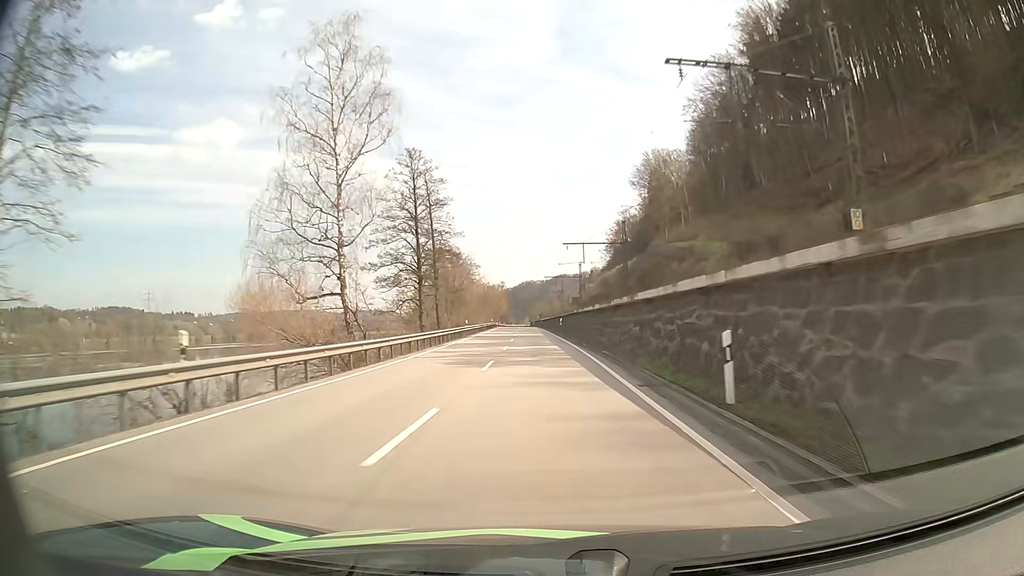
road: primary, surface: asphalt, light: Day
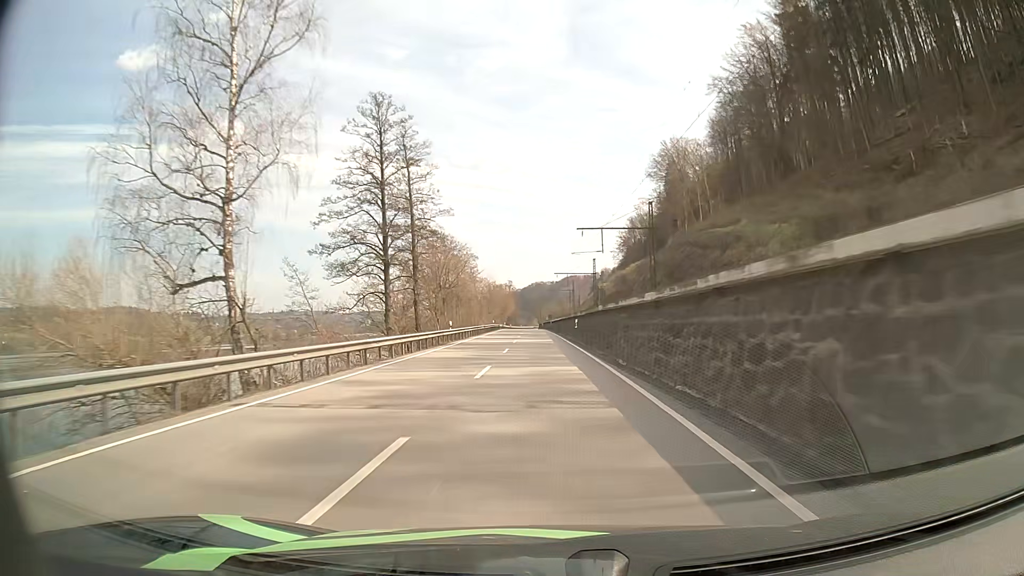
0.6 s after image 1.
(-0.1, +14.7) m; -1°
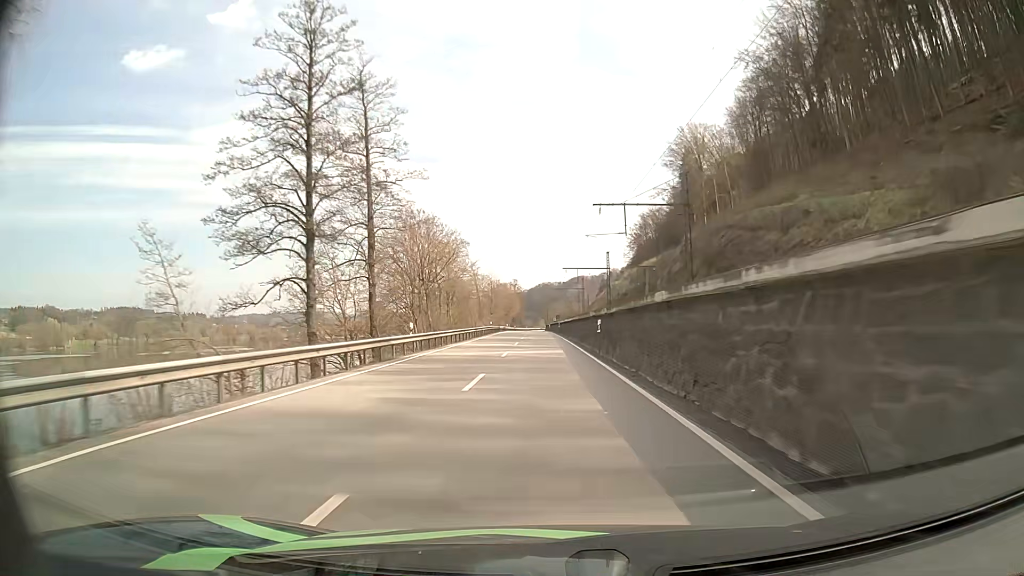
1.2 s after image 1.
(-0.1, +14.7) m; -1°
(0, +10) (0, +20) (0, +30) (0, +40) (-1, +50) (-1, +60) (-1, +70) (-1, +80) (-1, +90) (-2, +100) m
